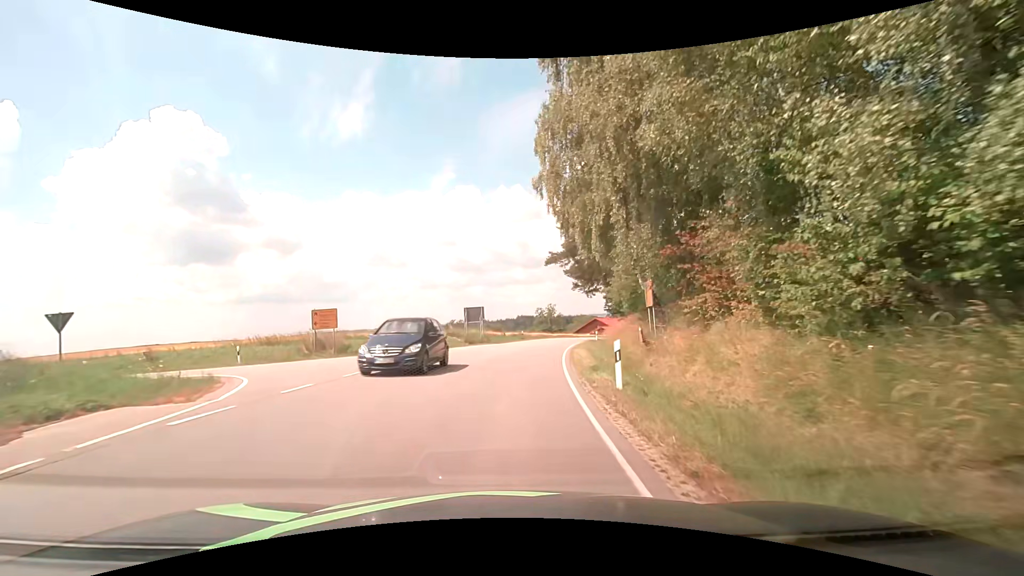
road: tertiary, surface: asphalt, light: Day
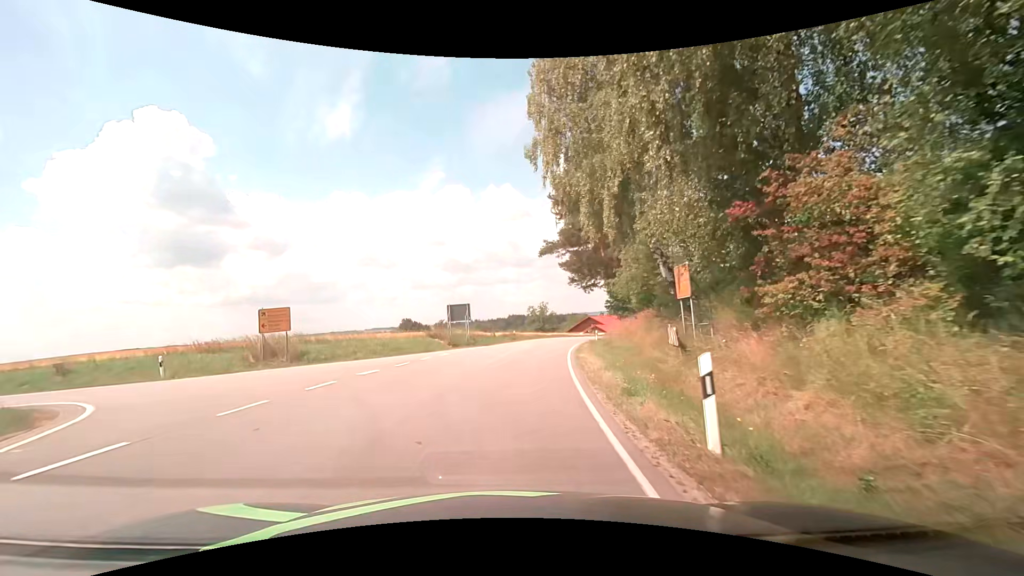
(+0.1, +5.1) m; 0°
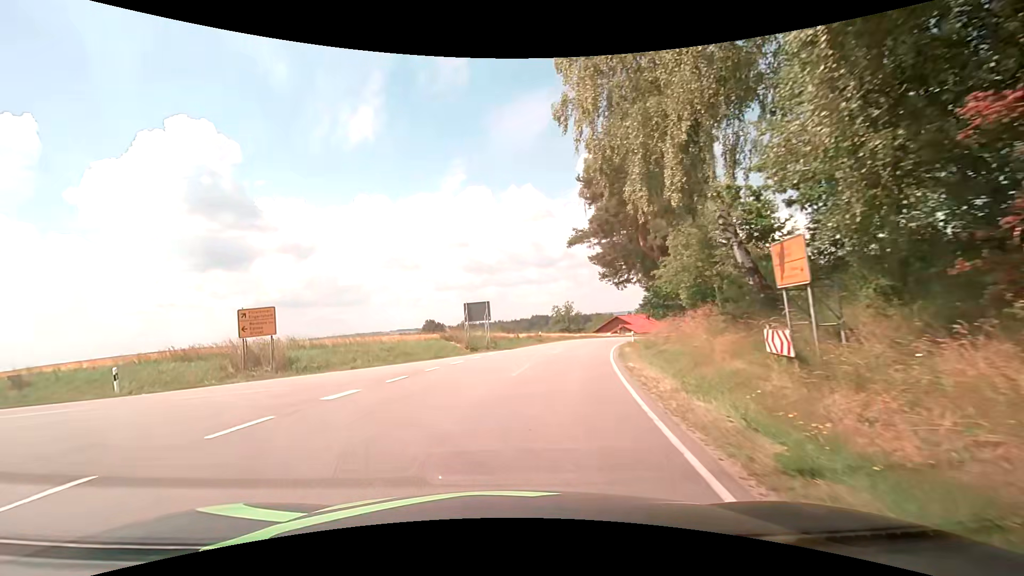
(0.0, +4.5) m; -1°
(-2, +10) (-10, +16) (-19, +19) (-29, +21) (-38, +25) (-47, +29) (-56, +34) (-65, +39) (-73, +45) (-81, +50) m
